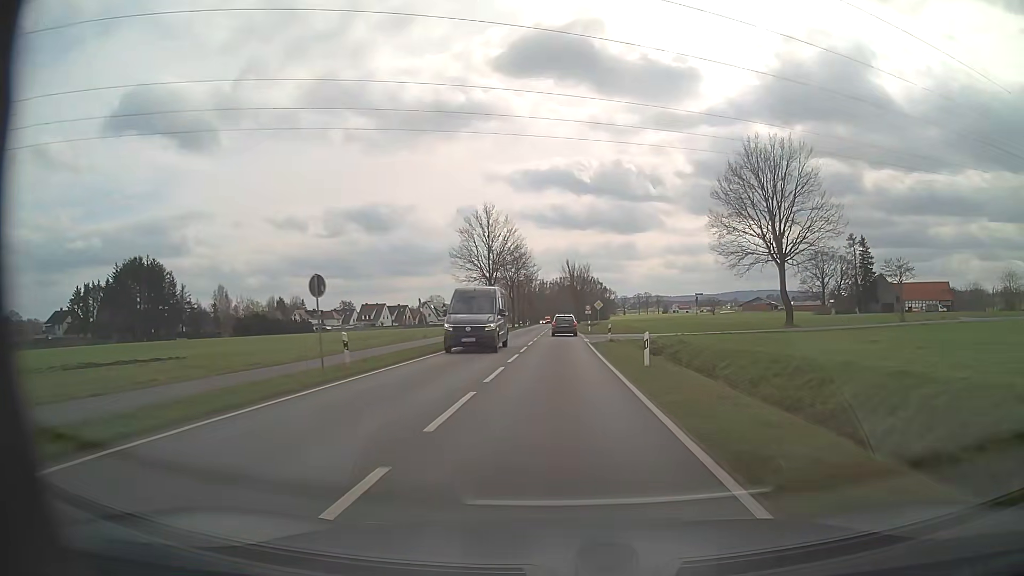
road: tertiary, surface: asphalt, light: Day
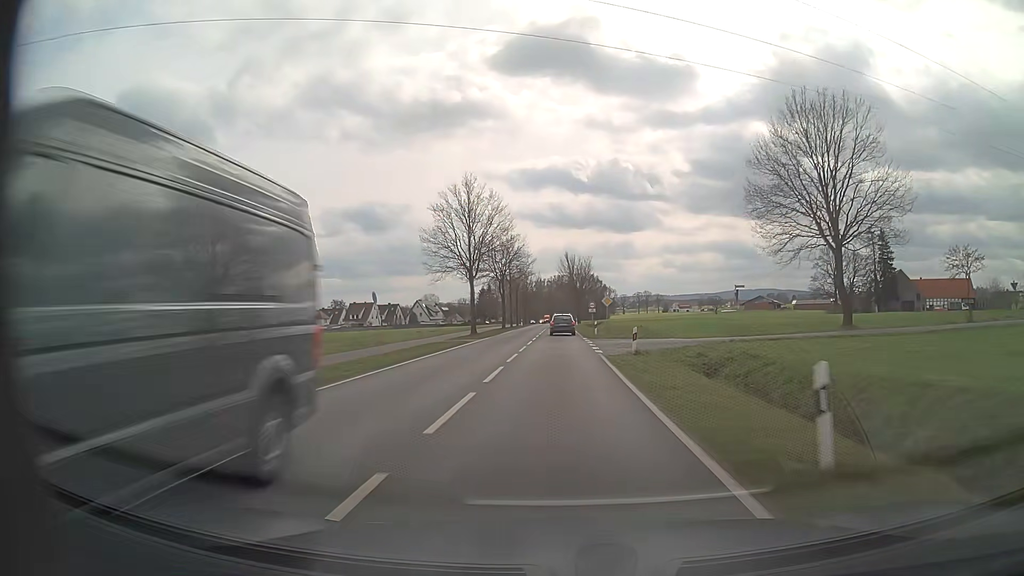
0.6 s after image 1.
(0.0, +12.2) m; 0°
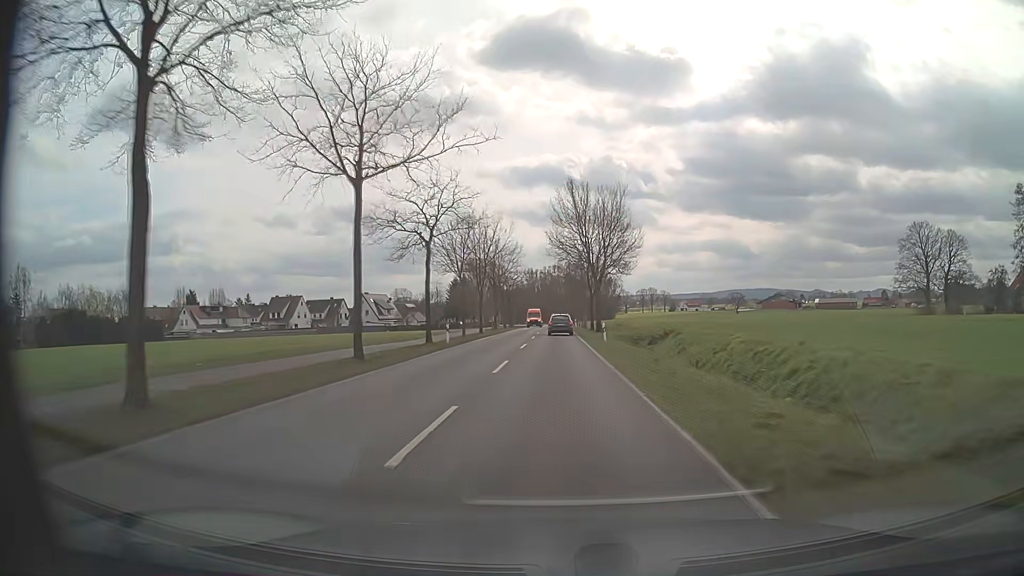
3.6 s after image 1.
(+0.3, +62.3) m; 0°
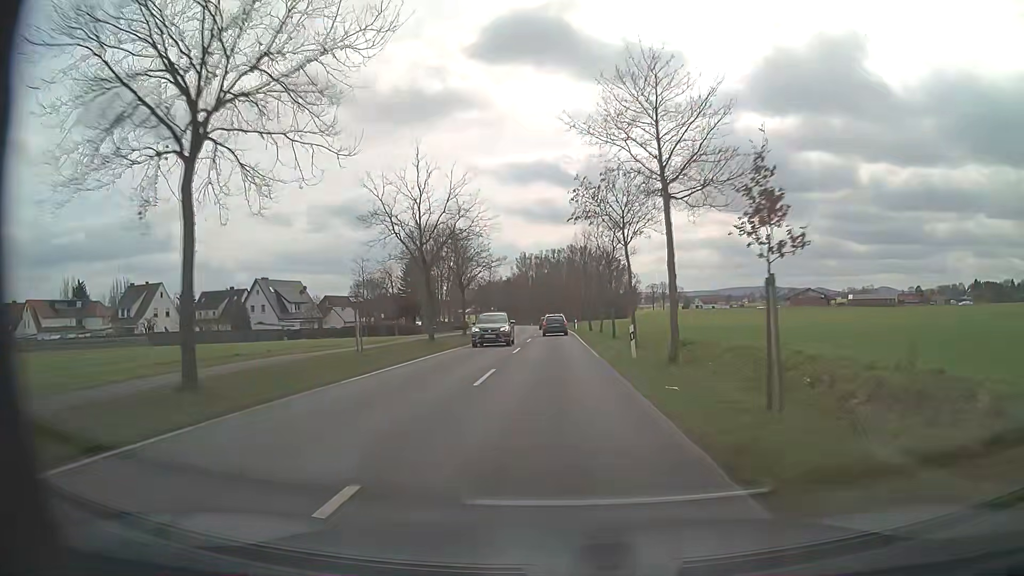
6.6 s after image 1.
(0.0, +63.2) m; 0°
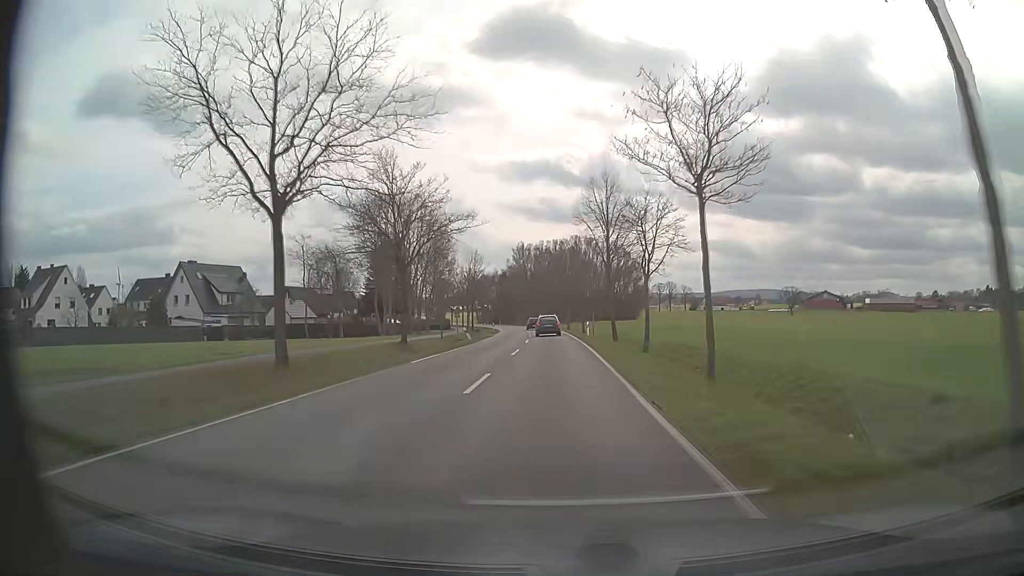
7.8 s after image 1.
(-0.1, +25.5) m; 0°
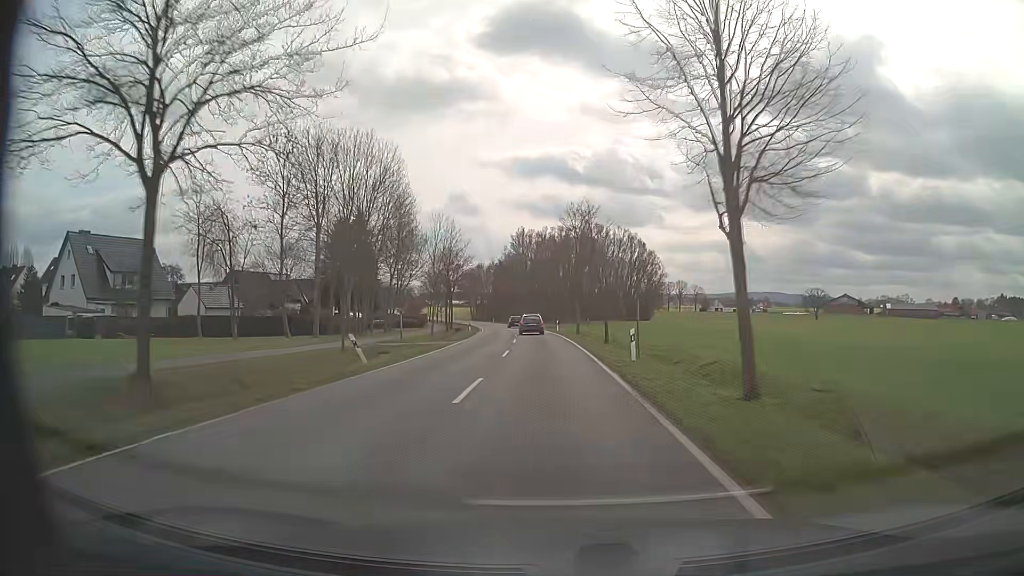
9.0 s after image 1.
(0.0, +25.6) m; 0°
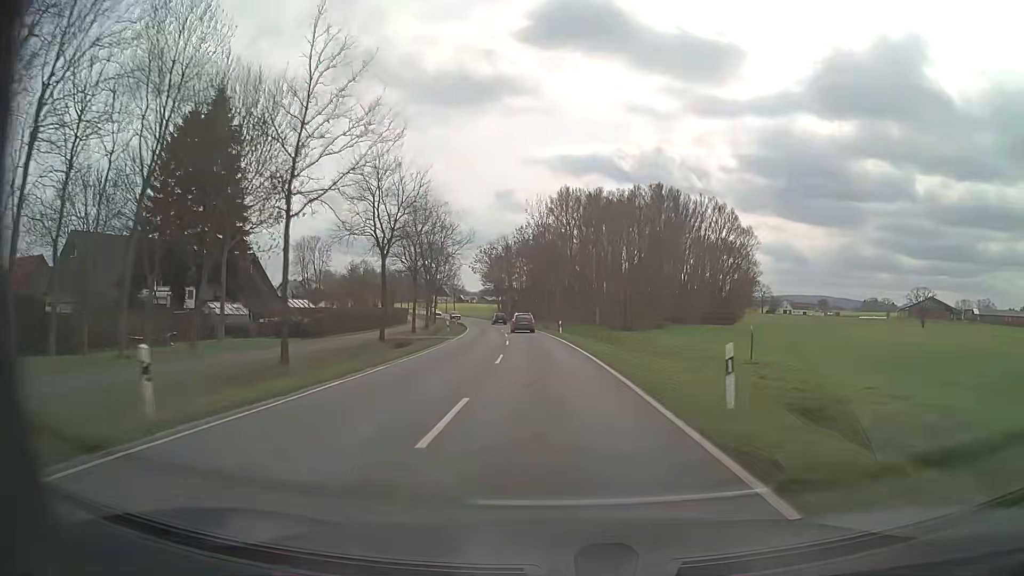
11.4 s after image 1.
(-1.7, +51.8) m; -4°
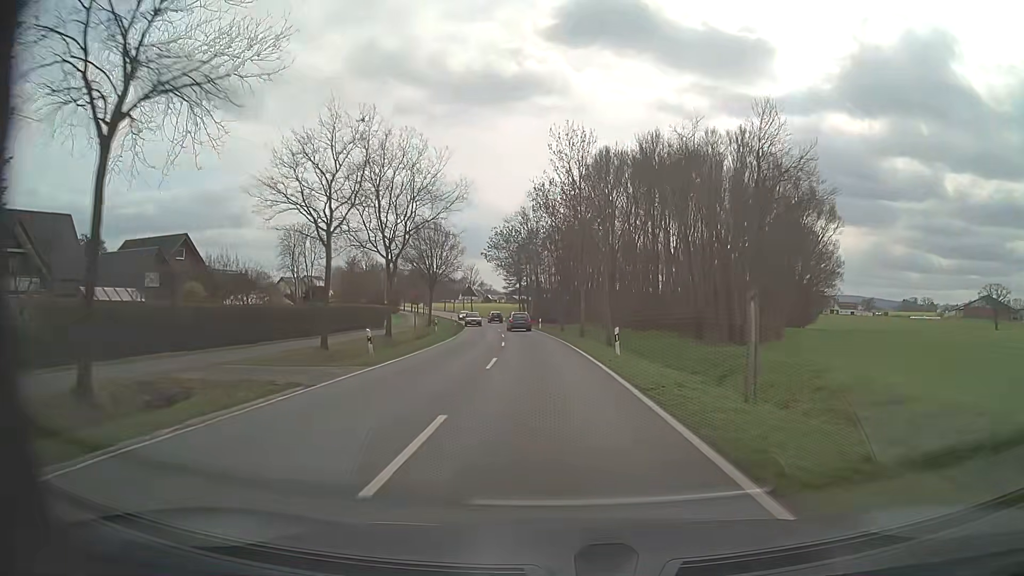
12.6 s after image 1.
(-0.6, +26.3) m; -3°
(0, +10) (0, +20) (-1, +30) (-2, +40) (-3, +50) (-4, +60) (-5, +70) (-7, +80) (-8, +90) (-10, +99) m
